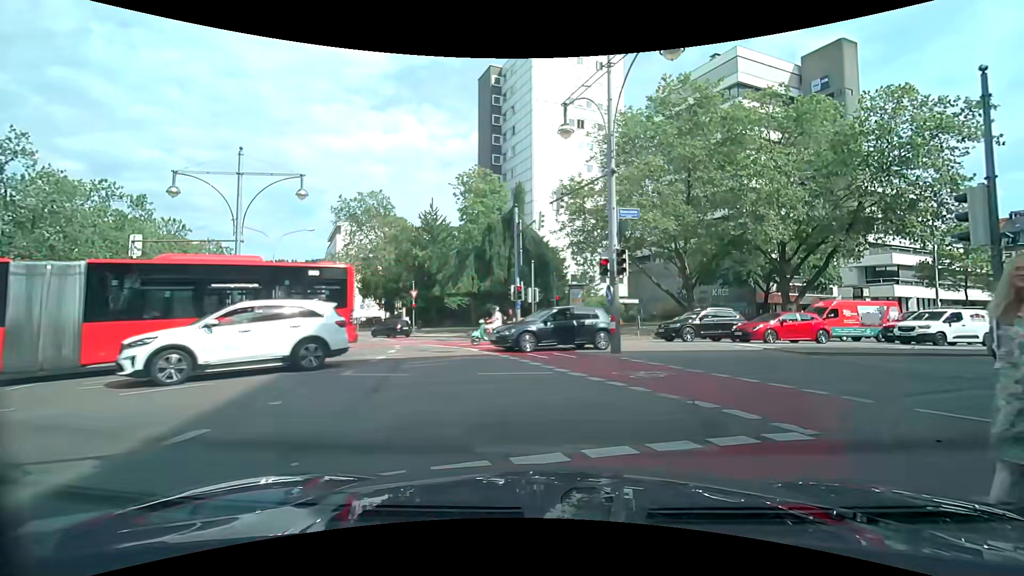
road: secondary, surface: asphalt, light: Day
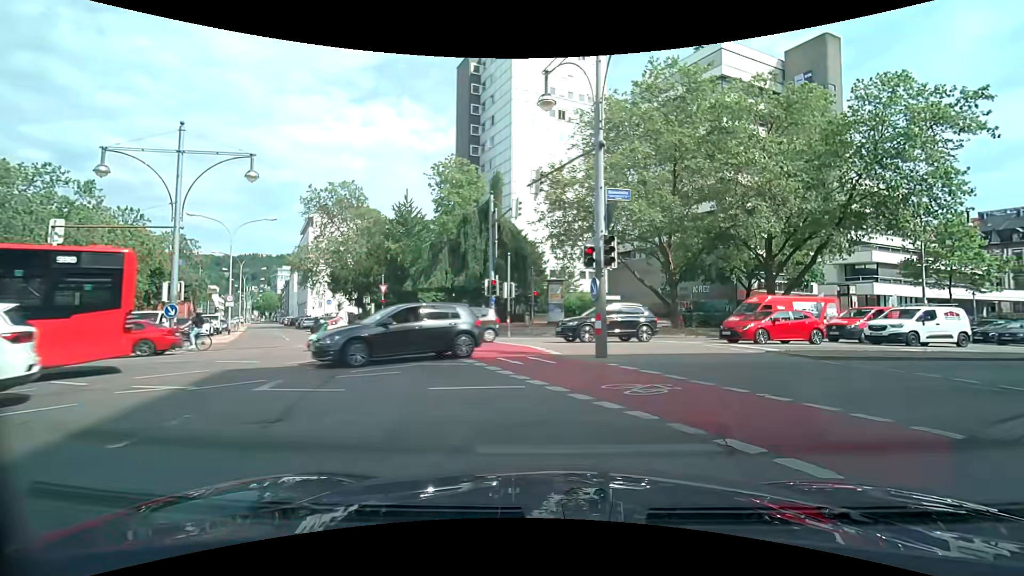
(+0.1, +2.3) m; +4°
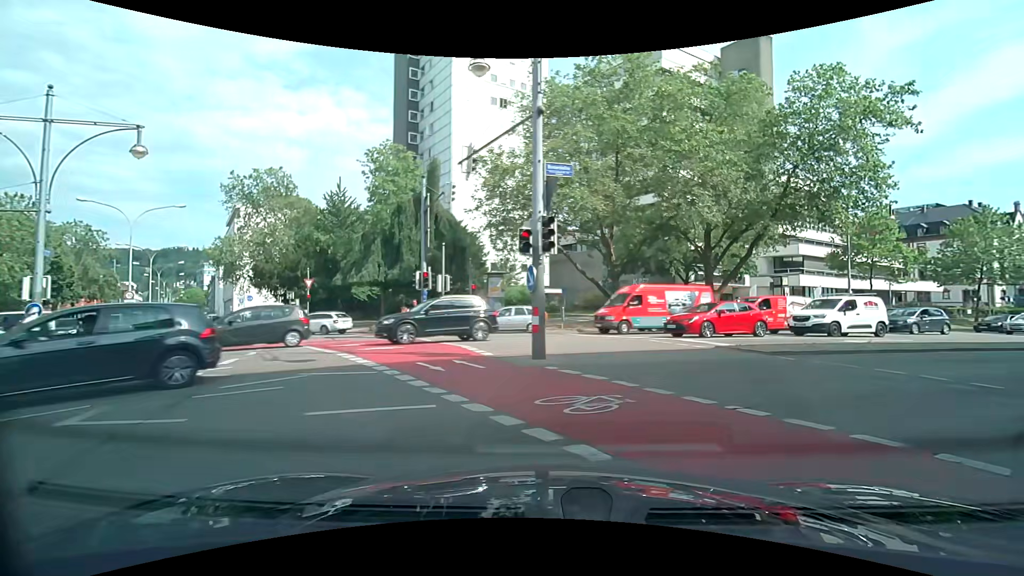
(+0.1, +1.9) m; +4°
